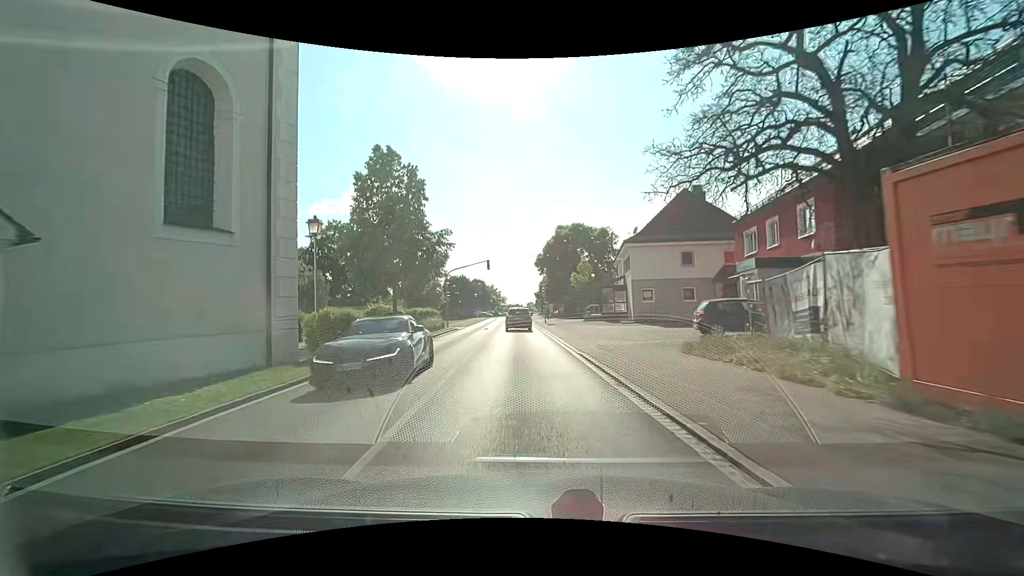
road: tertiary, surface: asphalt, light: Day
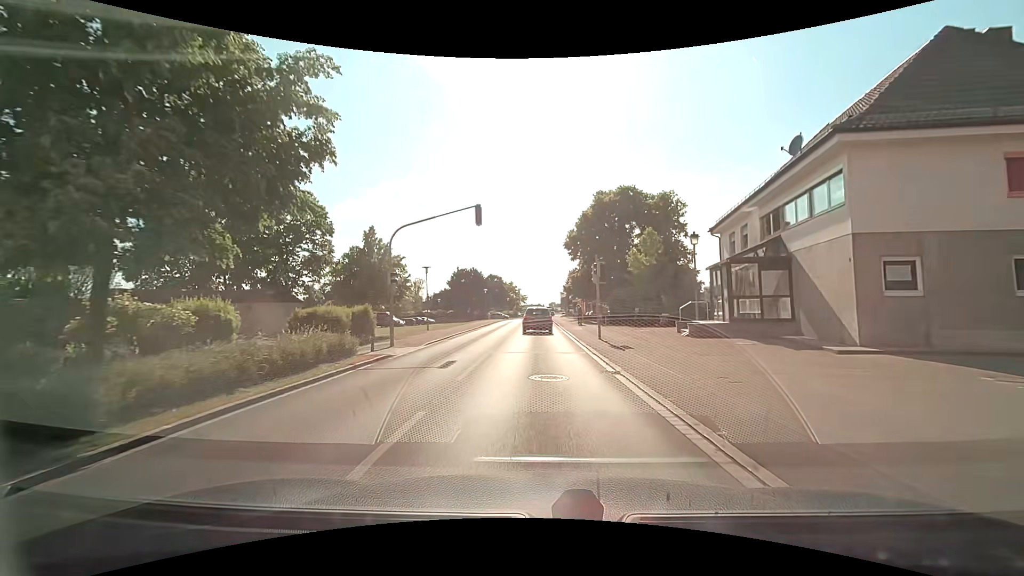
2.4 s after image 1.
(-1.1, +24.2) m; -3°
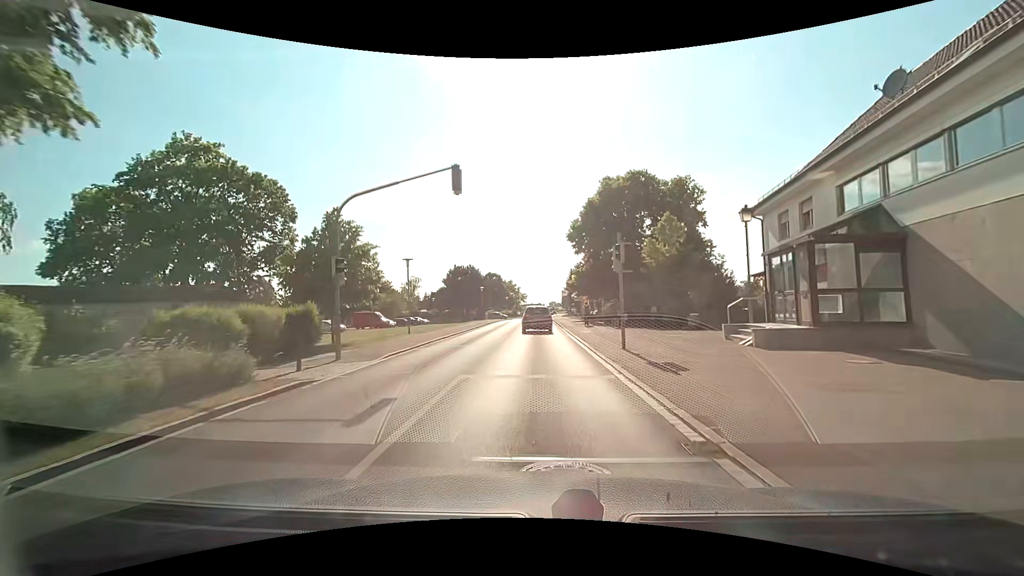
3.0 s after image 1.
(0.0, +5.9) m; -1°
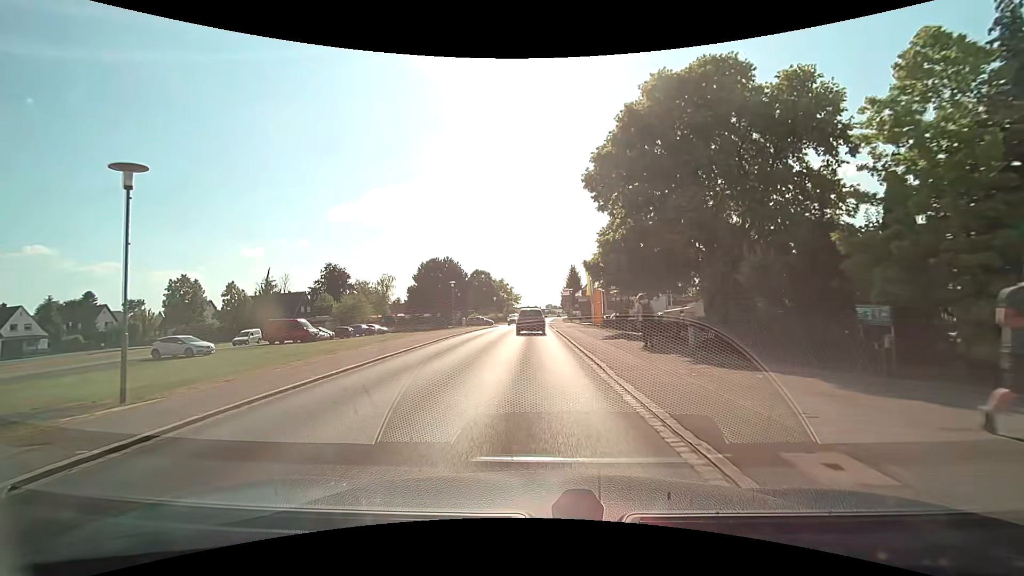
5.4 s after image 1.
(+0.2, +23.2) m; +1°
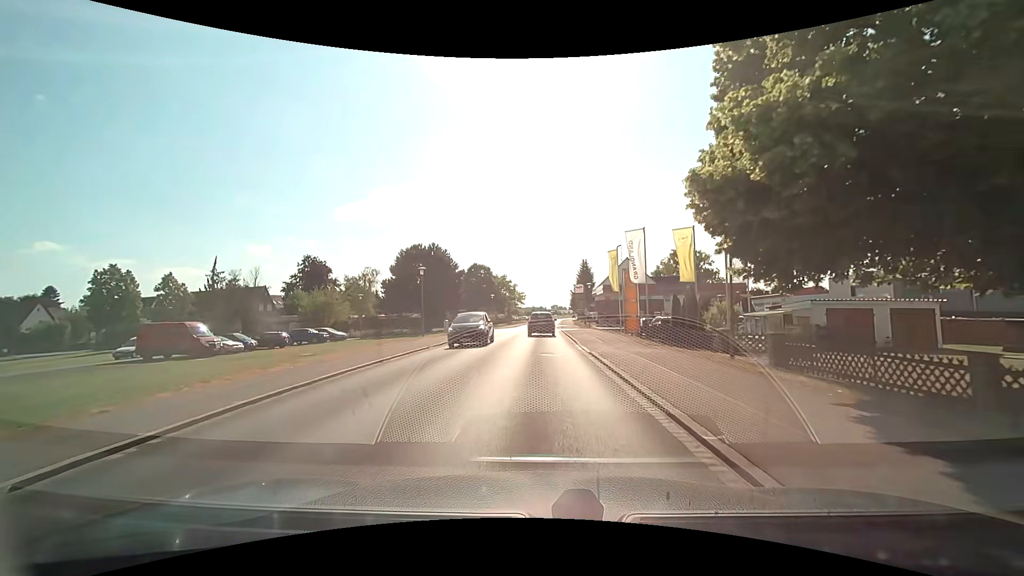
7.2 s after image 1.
(-0.3, +17.7) m; -1°
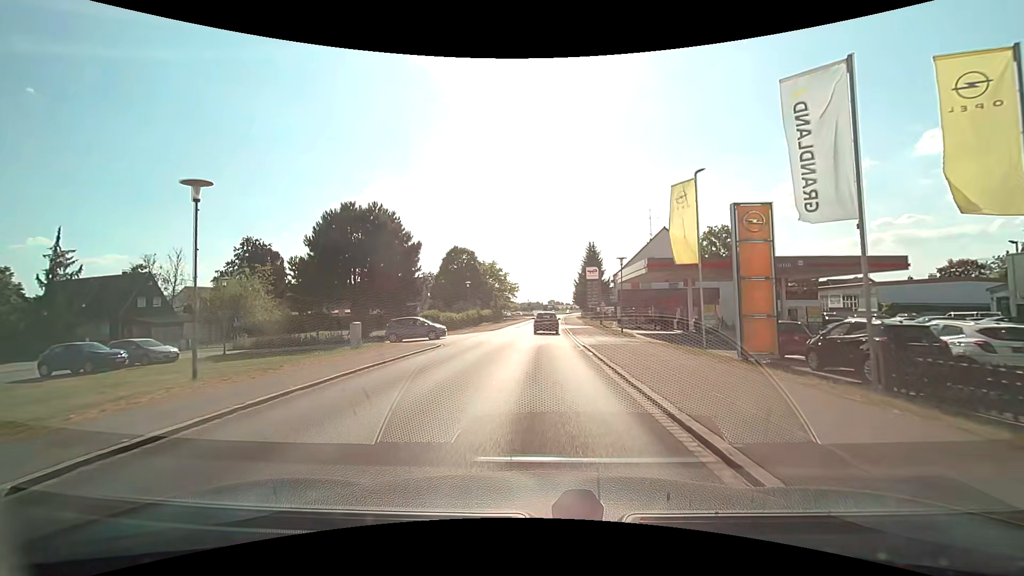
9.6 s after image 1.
(+0.1, +24.7) m; 0°
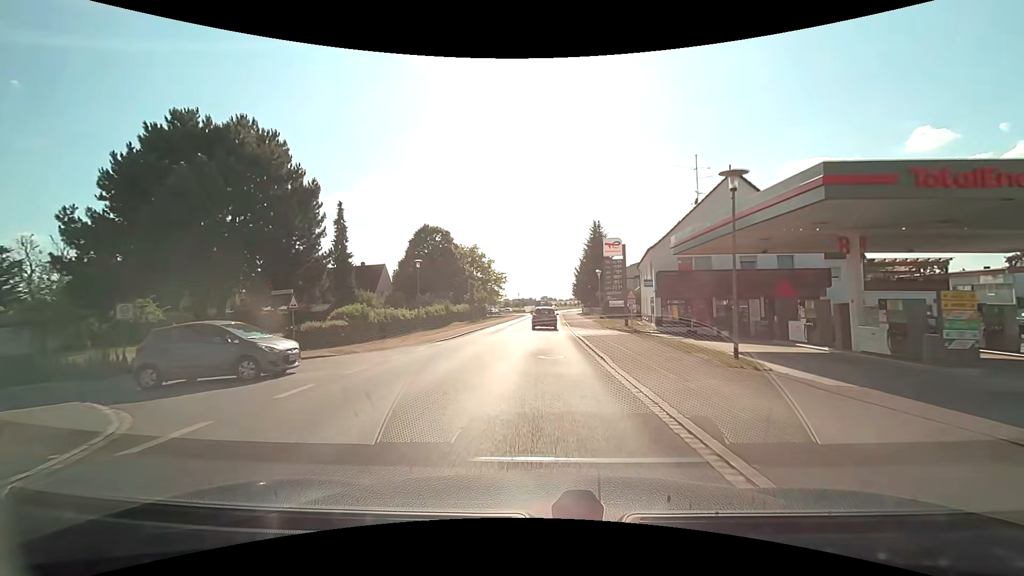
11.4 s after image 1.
(+0.1, +20.5) m; +1°
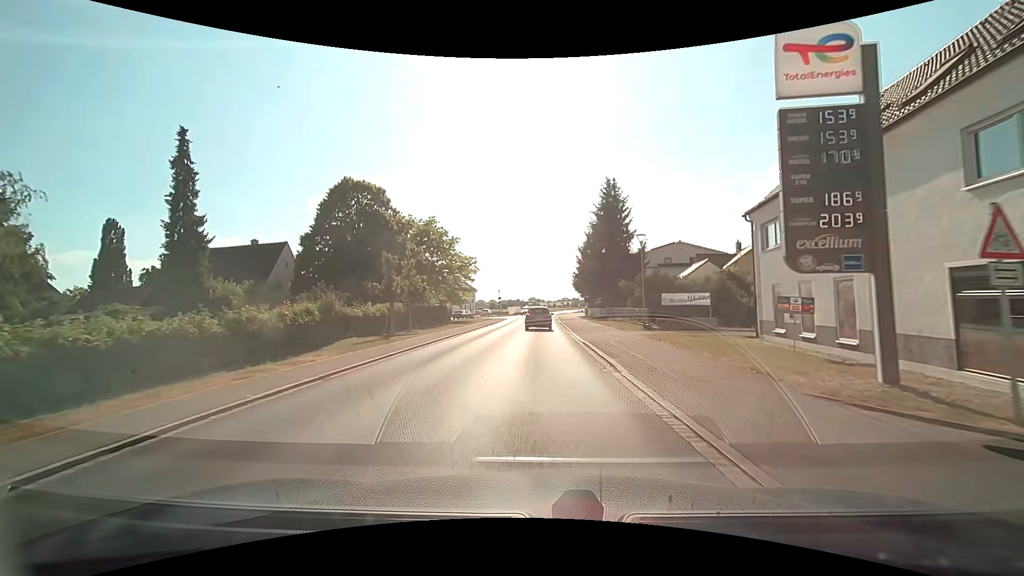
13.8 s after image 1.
(+0.3, +28.4) m; +1°
(0, +10) (0, +20) (0, +30) (0, +40) (0, +50) (+1, +60) (+1, +70) (+1, +80) (+2, +90) (+2, +100) m
